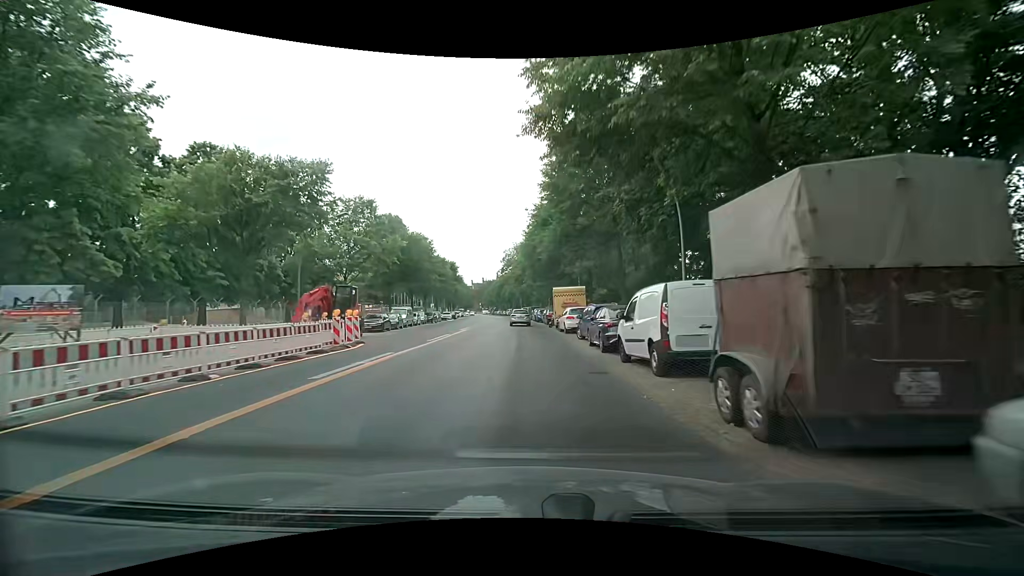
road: secondary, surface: asphalt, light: Day
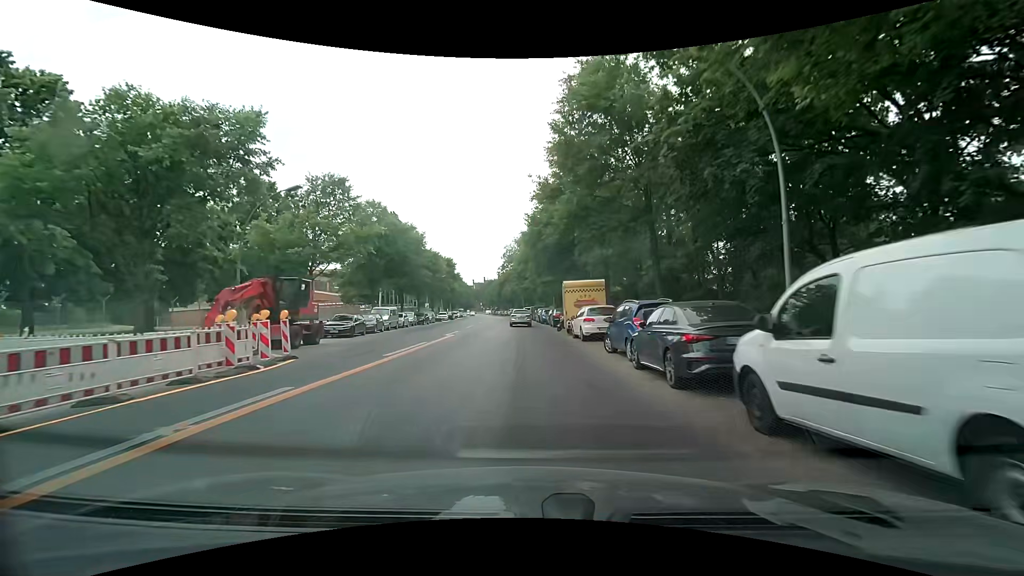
(0.0, +7.1) m; 0°
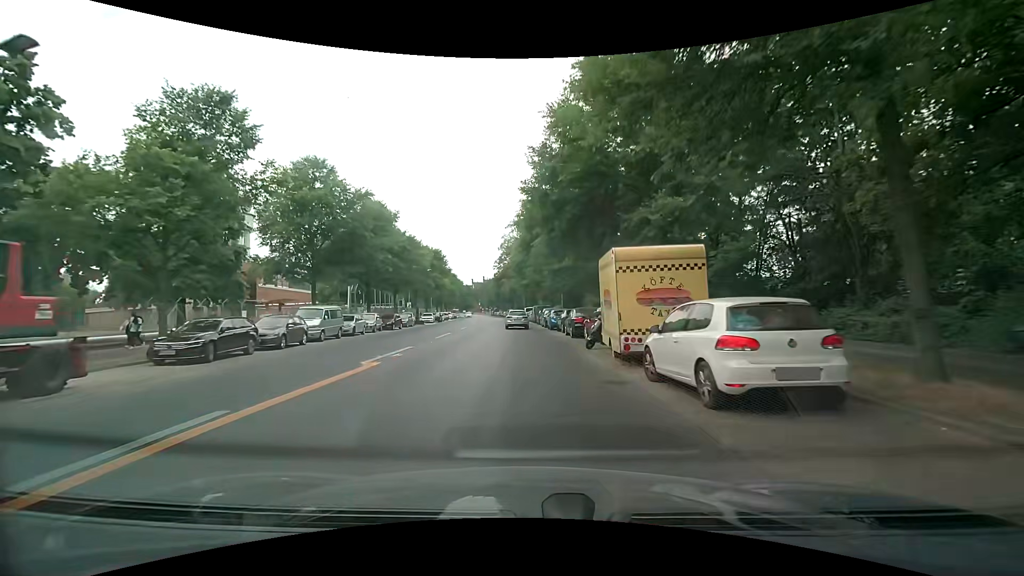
(0.0, +14.0) m; 0°
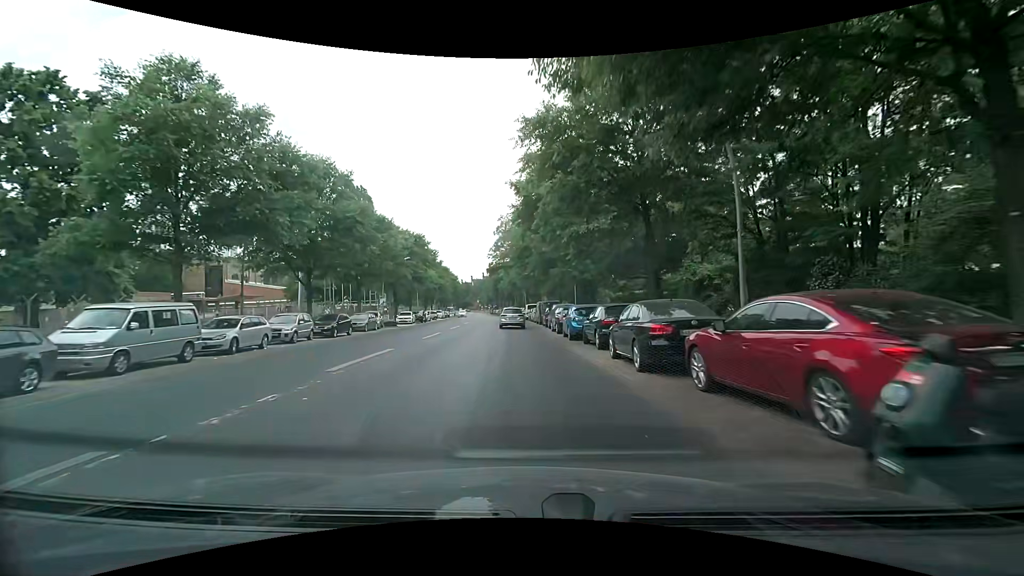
(0.0, +13.9) m; 0°
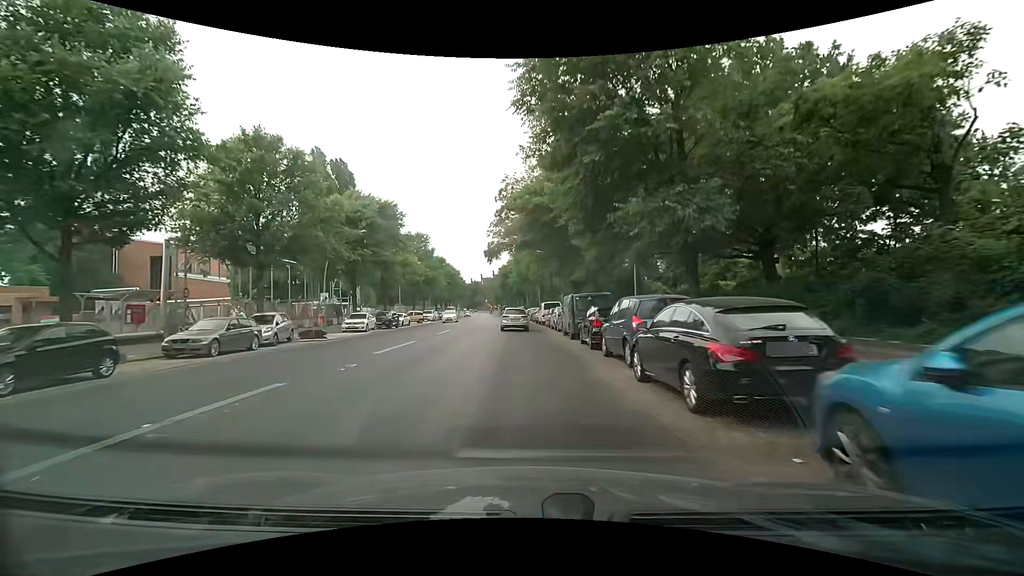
(-0.3, +20.0) m; -3°
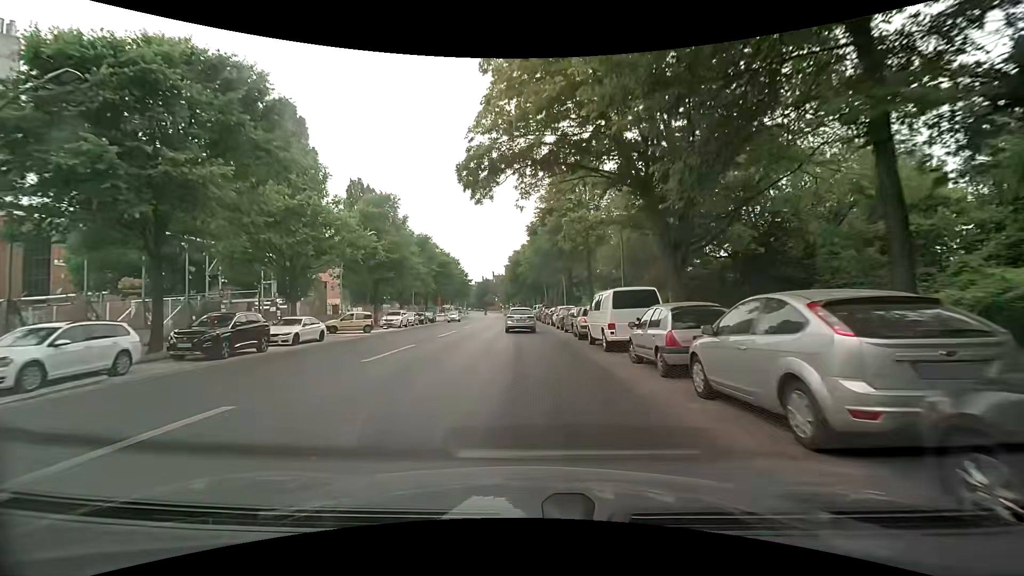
(-0.2, +26.4) m; -1°
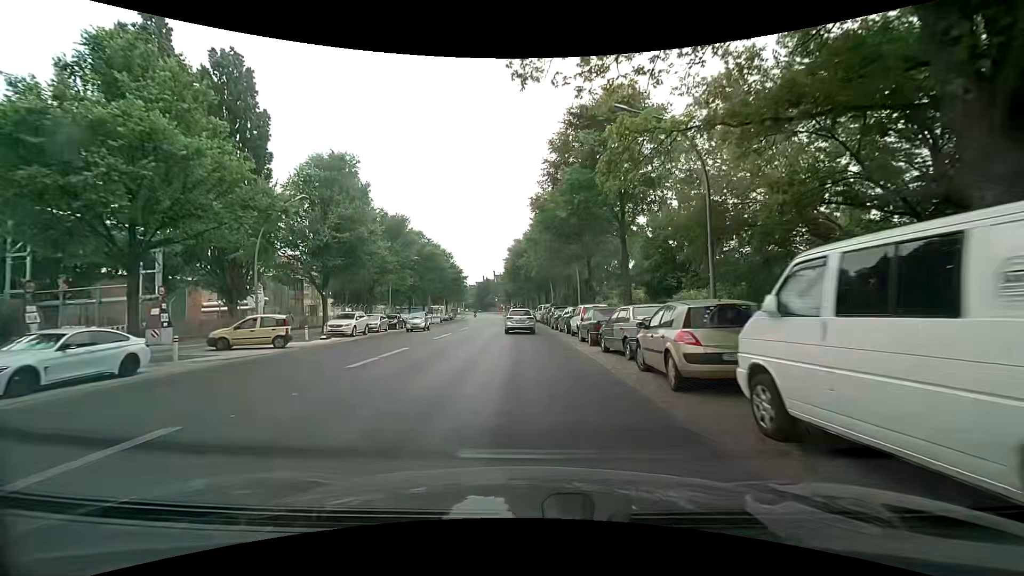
(-0.1, +13.3) m; 0°
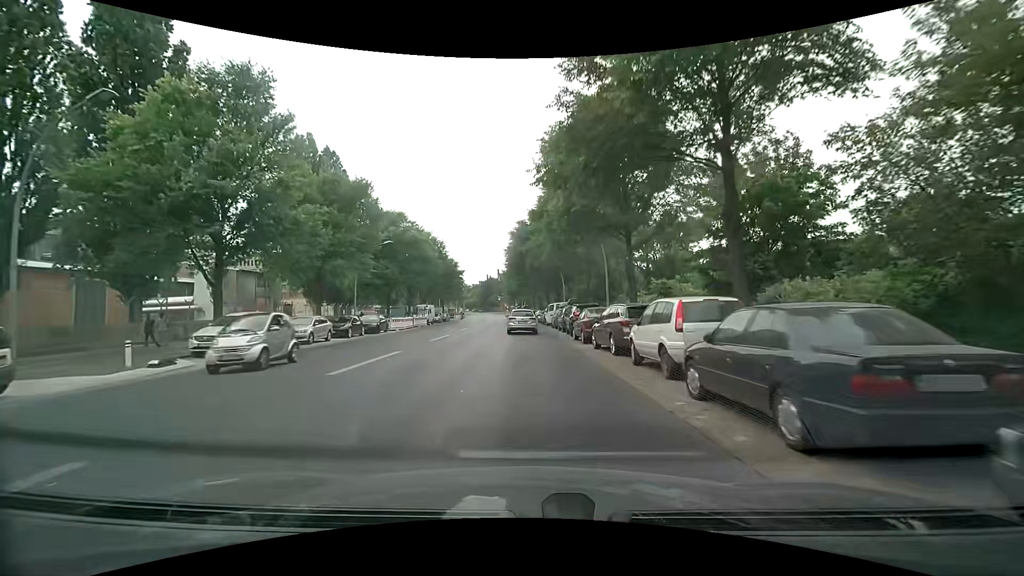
(-0.1, +13.5) m; -1°
(0, +10) (0, +20) (0, +30) (0, +40) (0, +50) (0, +60) (-1, +70) (-1, +80) (-2, +90) (-2, +100) m
